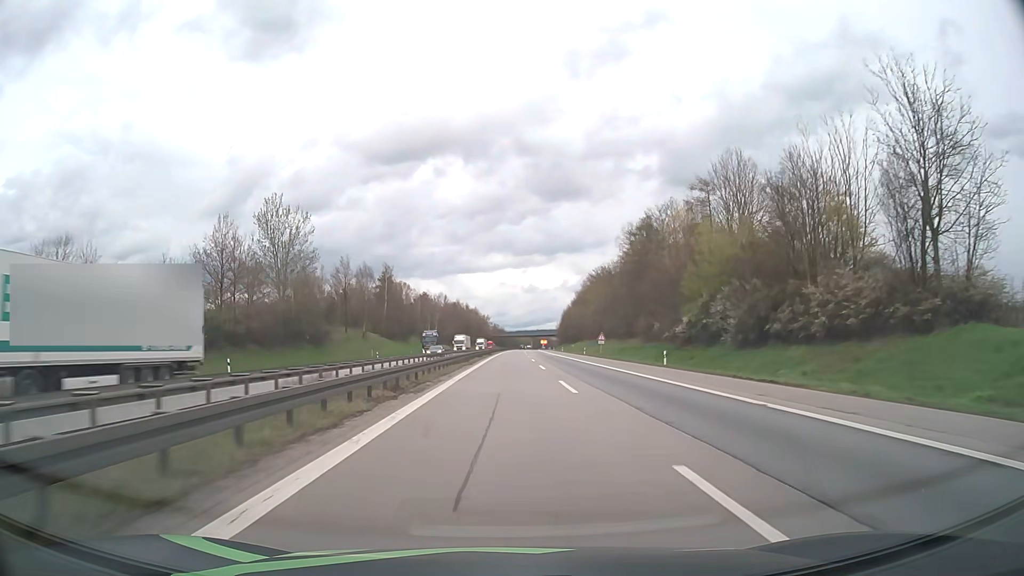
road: motorway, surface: asphalt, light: Day
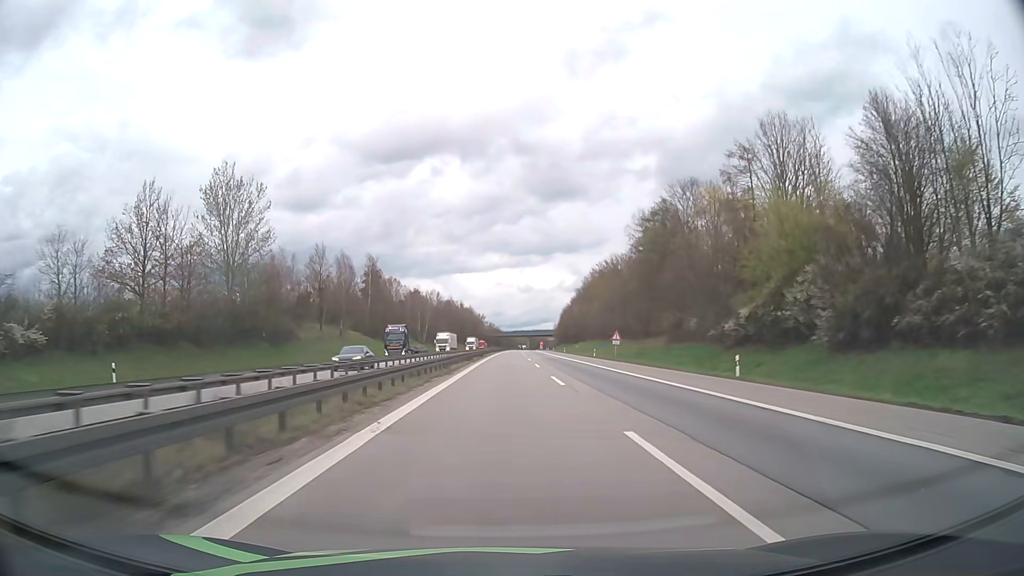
(0.0, +14.4) m; 0°
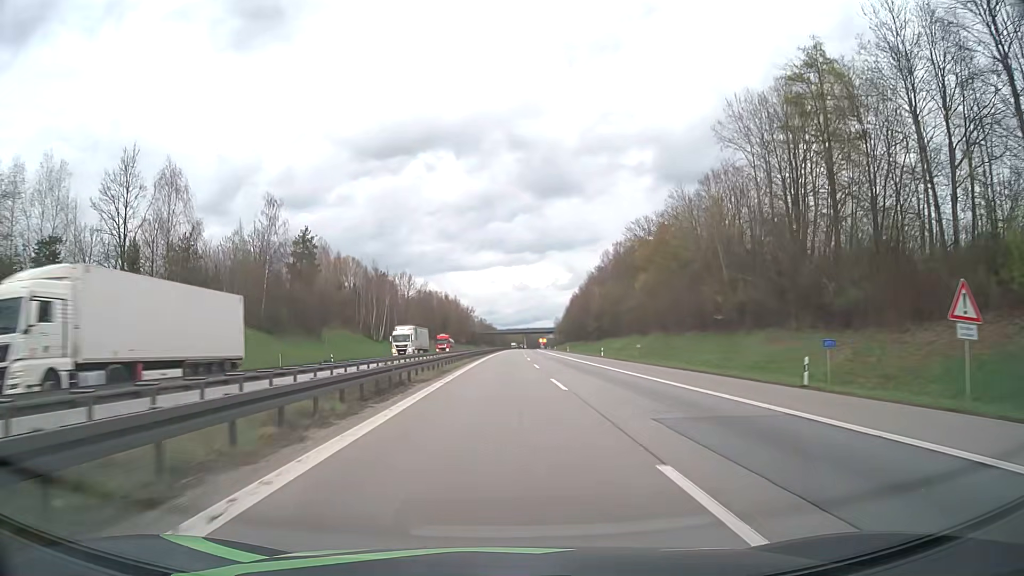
(+0.4, +57.6) m; +1°
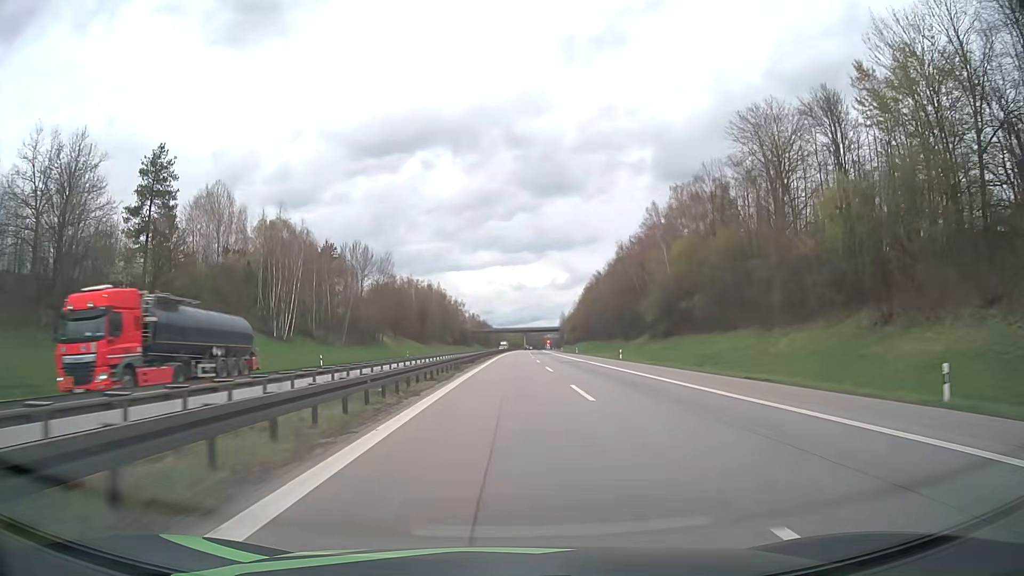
(-0.1, +57.7) m; 0°
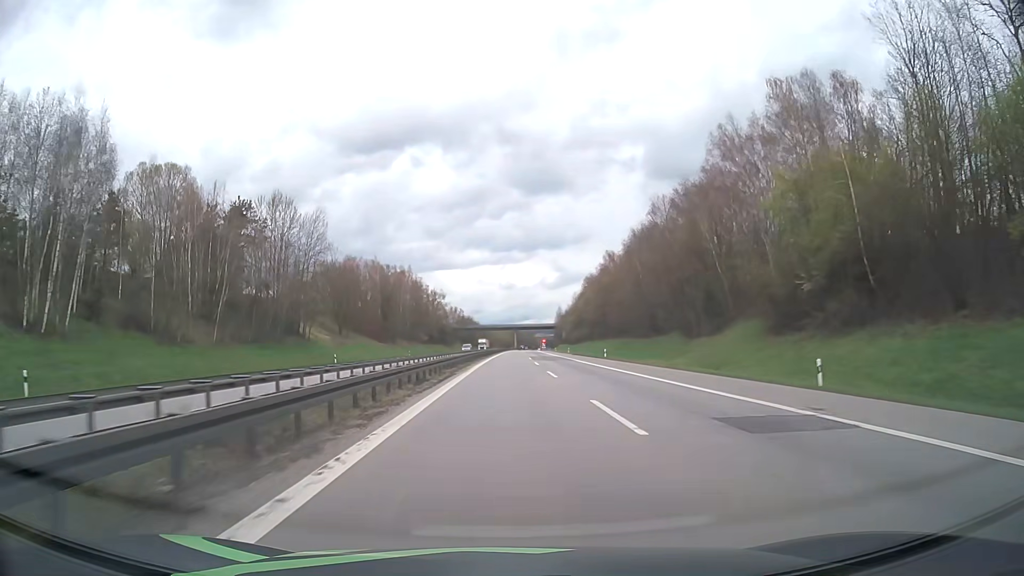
(+0.4, +43.1) m; +1°
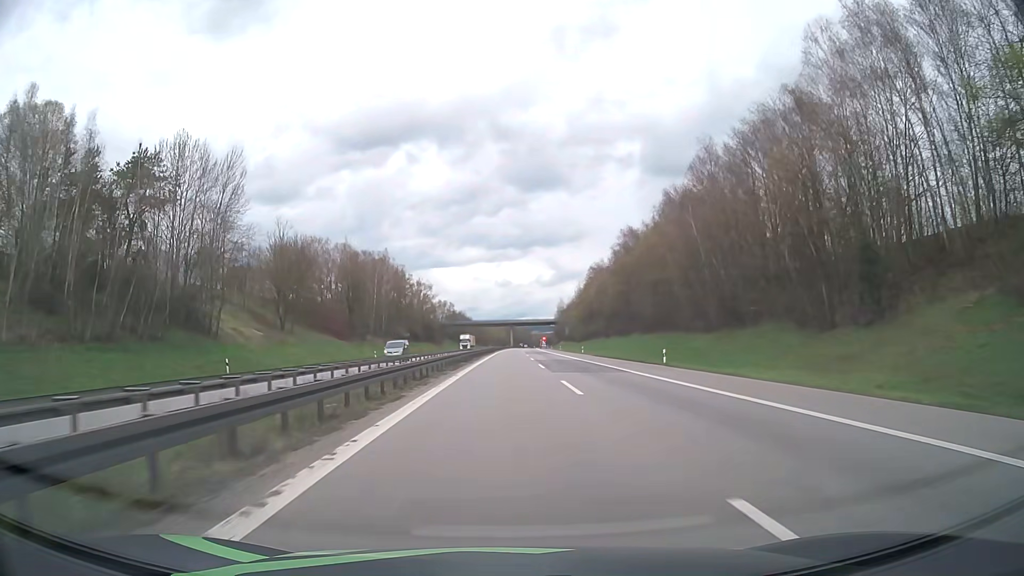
(+0.1, +28.3) m; 0°
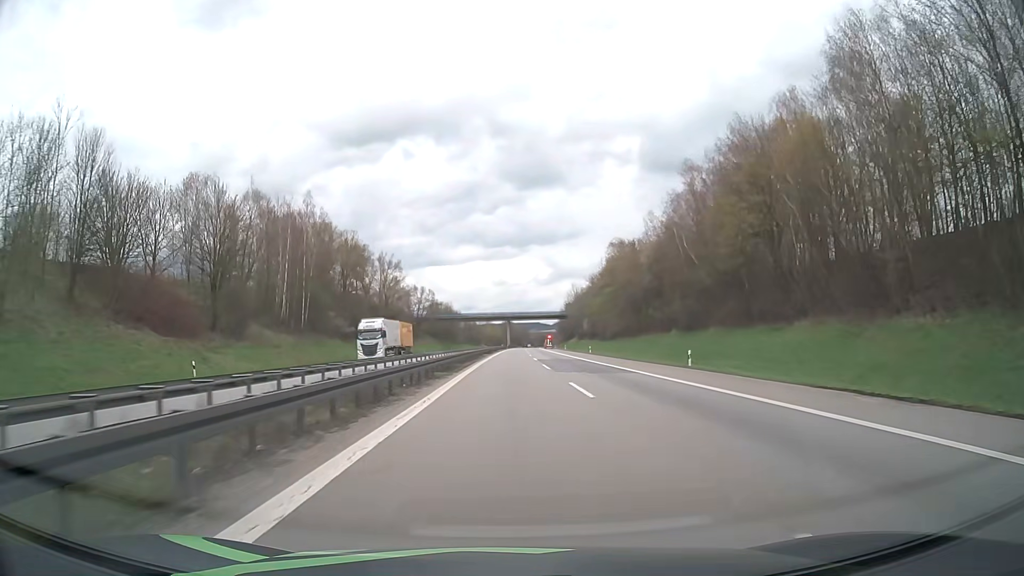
(+0.1, +55.8) m; 0°
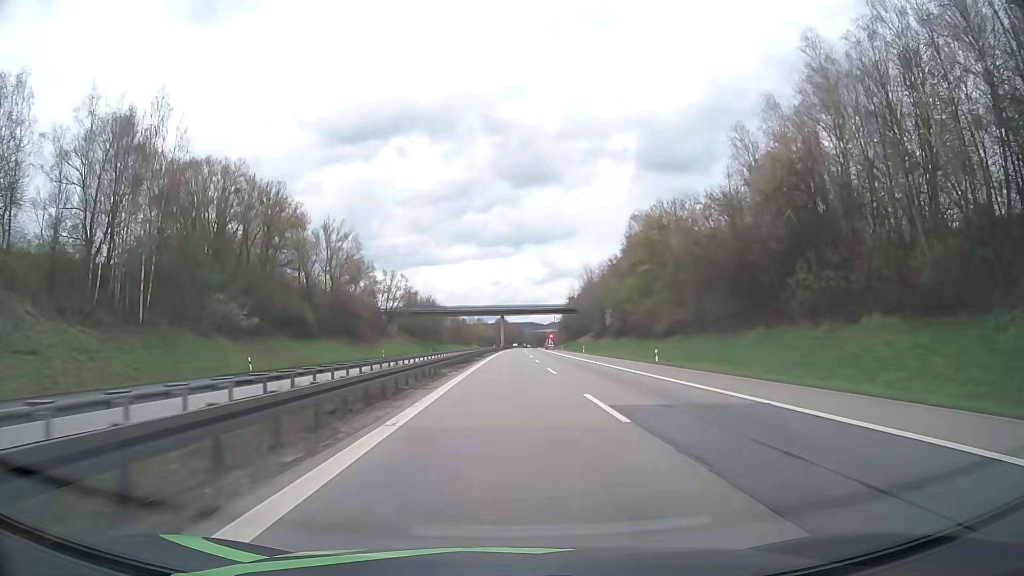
(+0.2, +41.3) m; +1°
(0, +10) (0, +20) (0, +30) (0, +40) (0, +50) (0, +60) (0, +70) (0, +80) (0, +90) (0, +100) m
